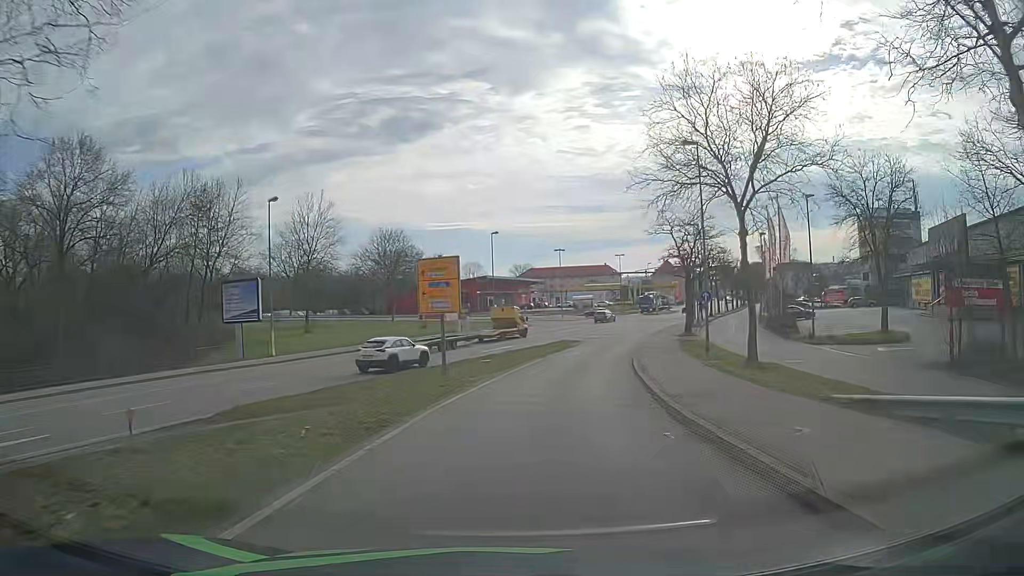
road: primary_link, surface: asphalt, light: Day
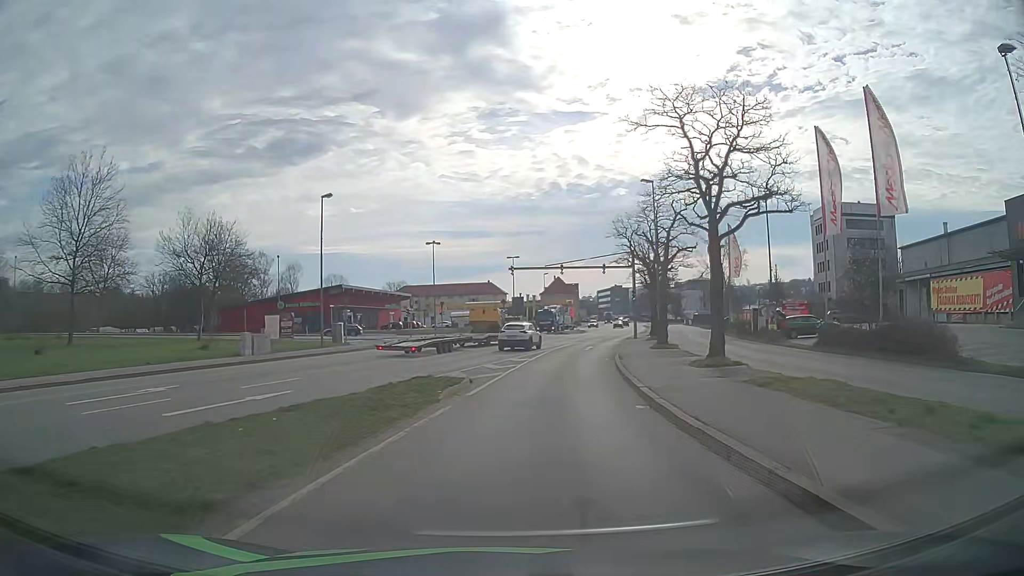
(+2.7, +28.1) m; +10°
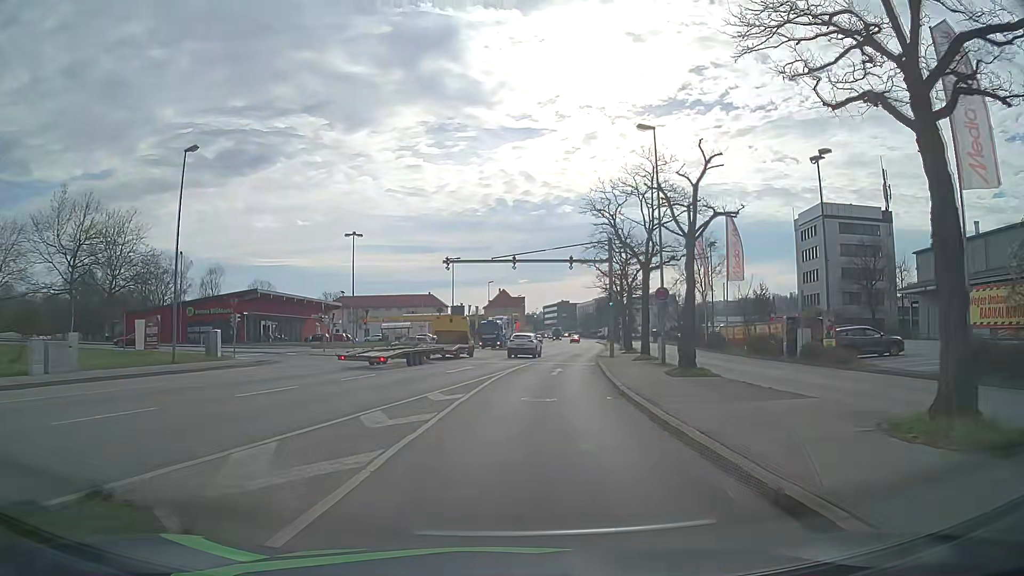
(+0.6, +14.1) m; +5°
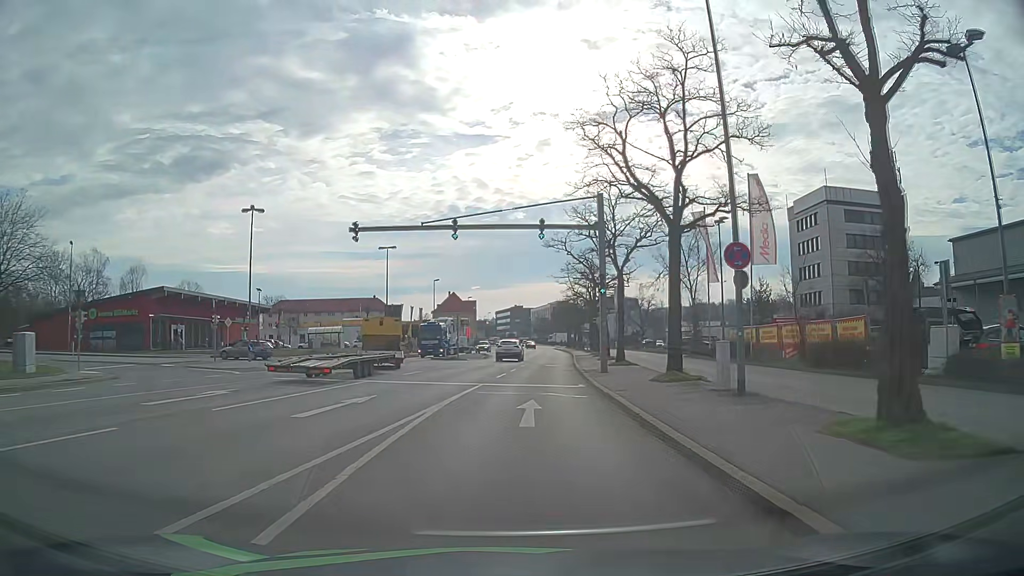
(+0.6, +14.1) m; +4°
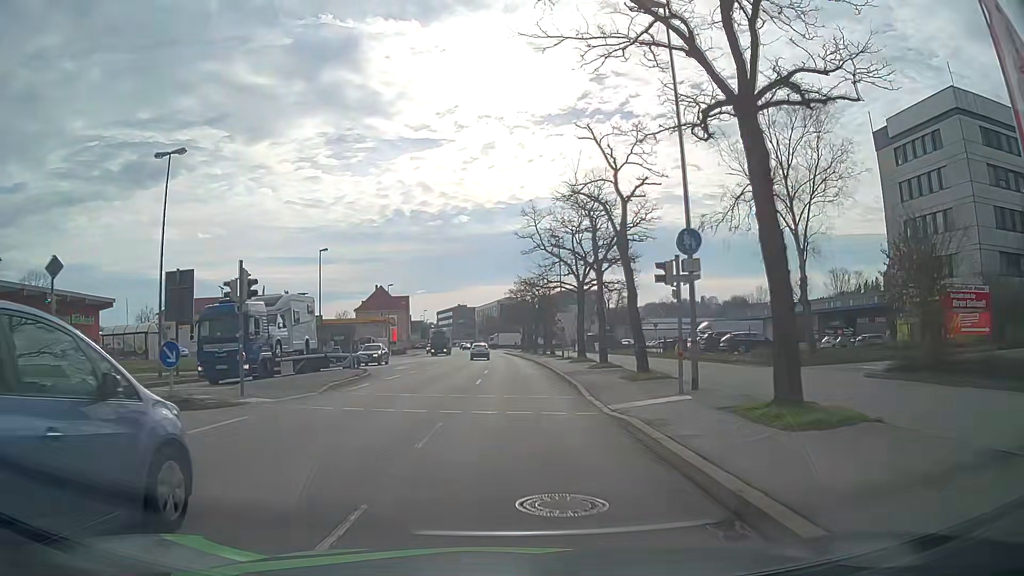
(+1.8, +35.1) m; +4°
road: primary
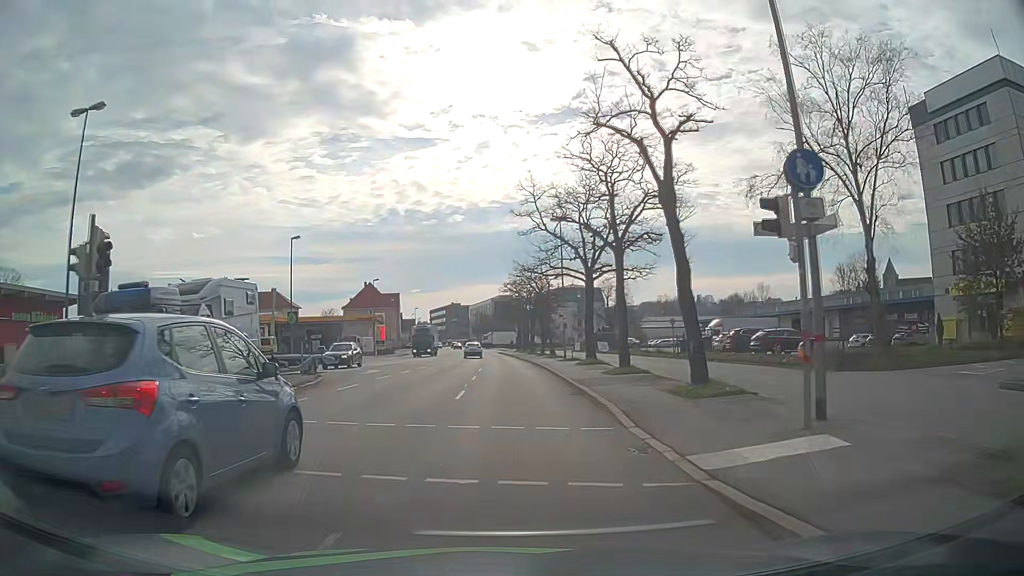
(+0.1, +7.0) m; +1°
(0, +10) (0, +20) (0, +30) (0, +40) (0, +50) (0, +60) (-1, +70) (-1, +80) (-2, +90) (-3, +100) m
